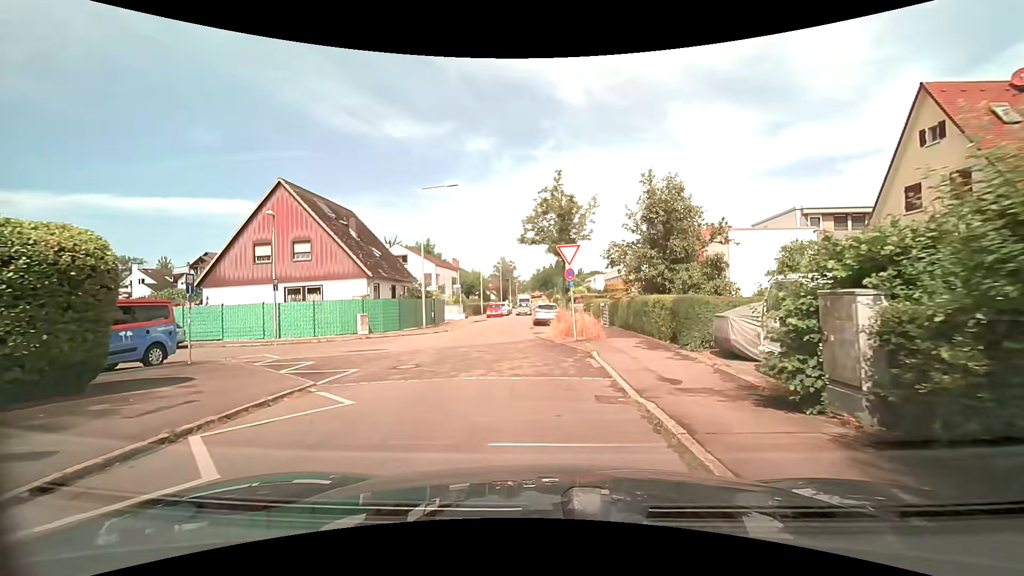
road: residential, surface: asphalt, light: Day
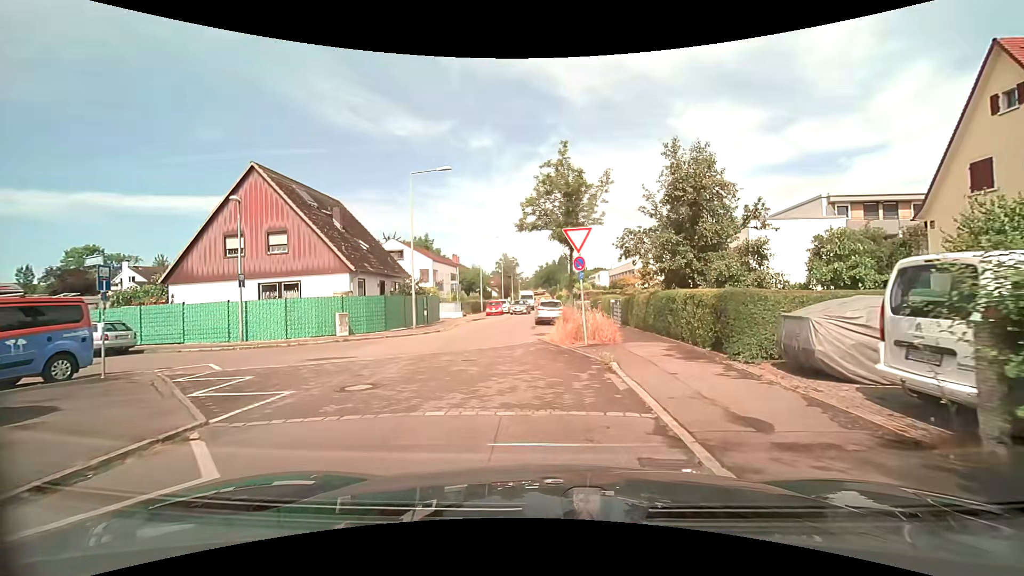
(0.0, +3.1) m; 0°
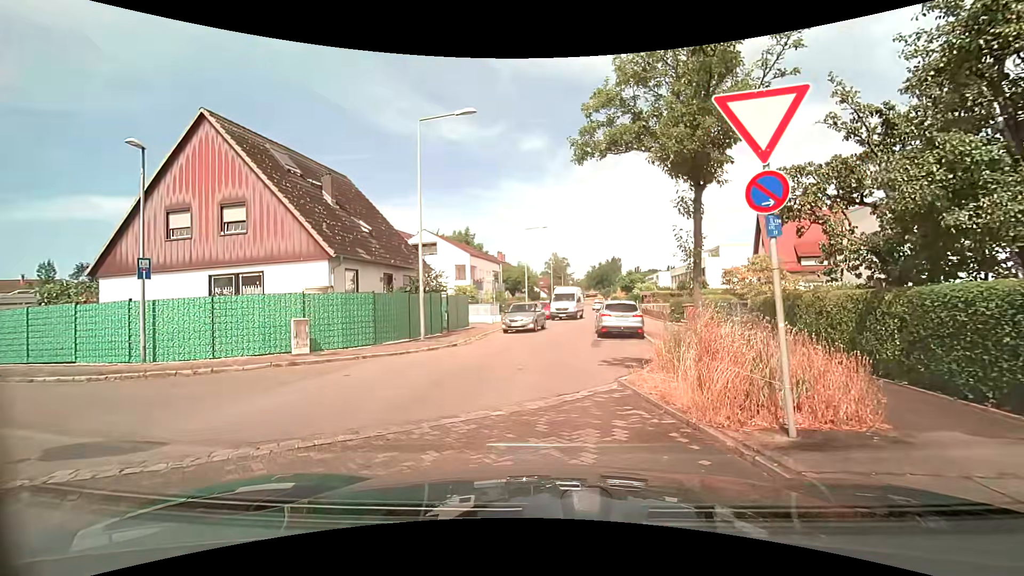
(-0.5, +8.6) m; -6°
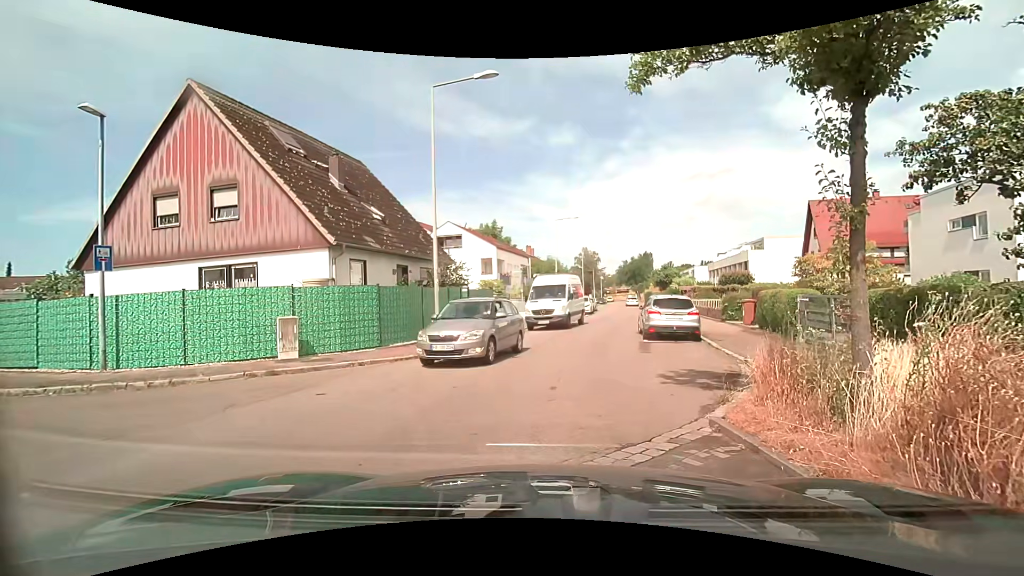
(-0.1, +2.6) m; -4°
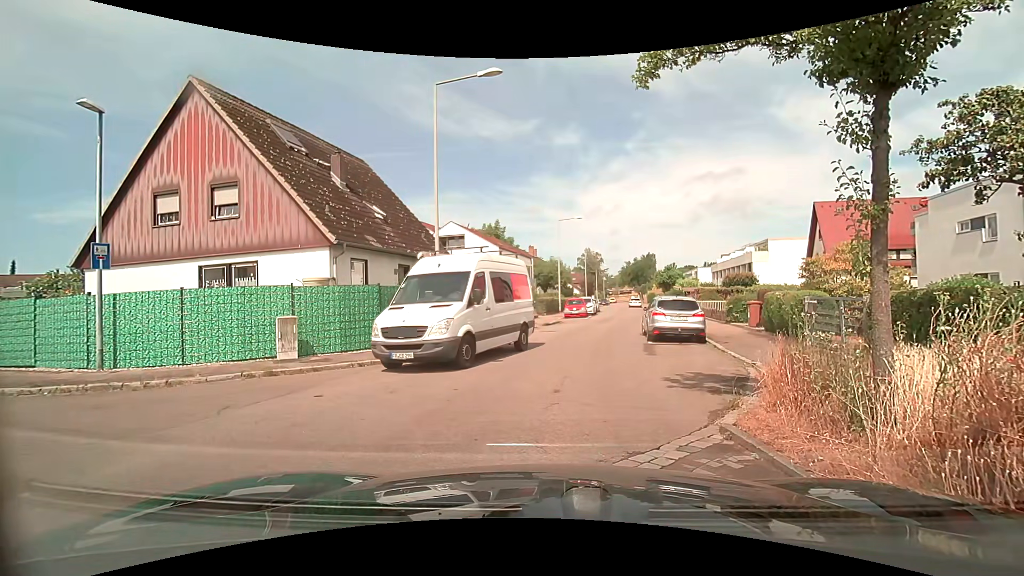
(0.0, +0.3) m; 0°
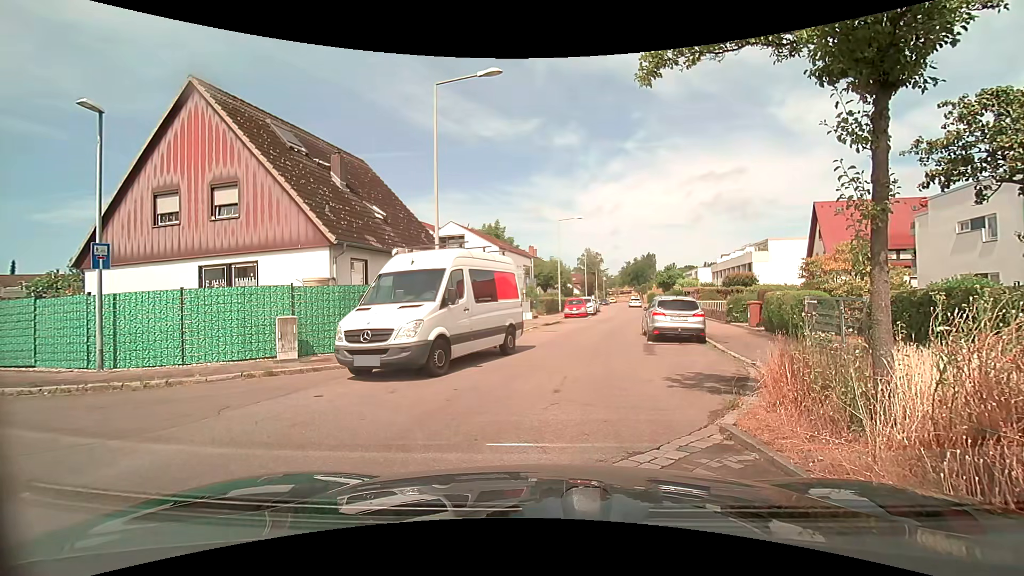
(0.0, 0.0) m; 0°
(0, +10) (+1, +20) (+3, +30) (+6, +39) (+7, +49) (+9, +59) (+10, +69) (+11, +79) (+13, +89) (+14, +99) m
